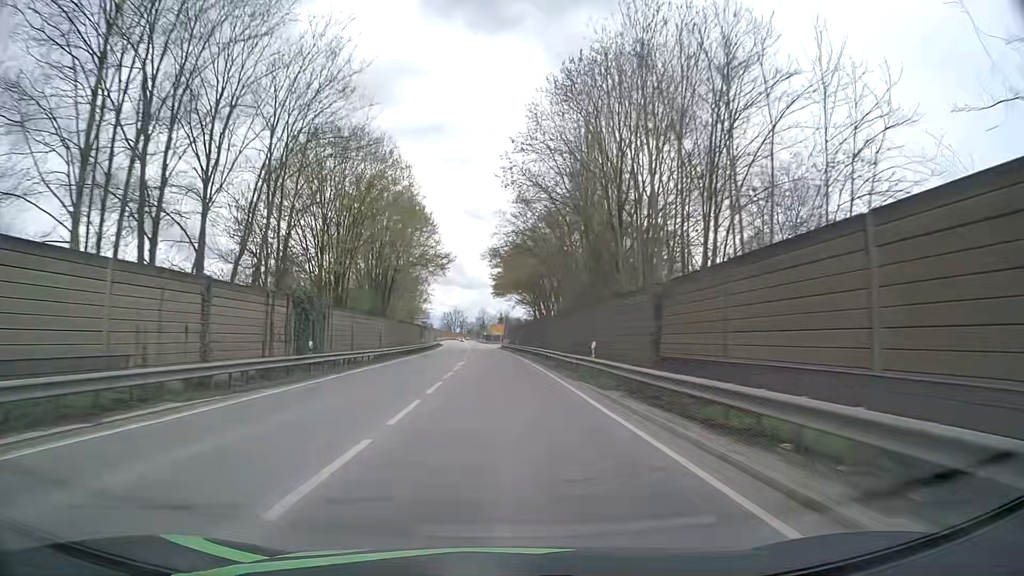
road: primary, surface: asphalt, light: Day
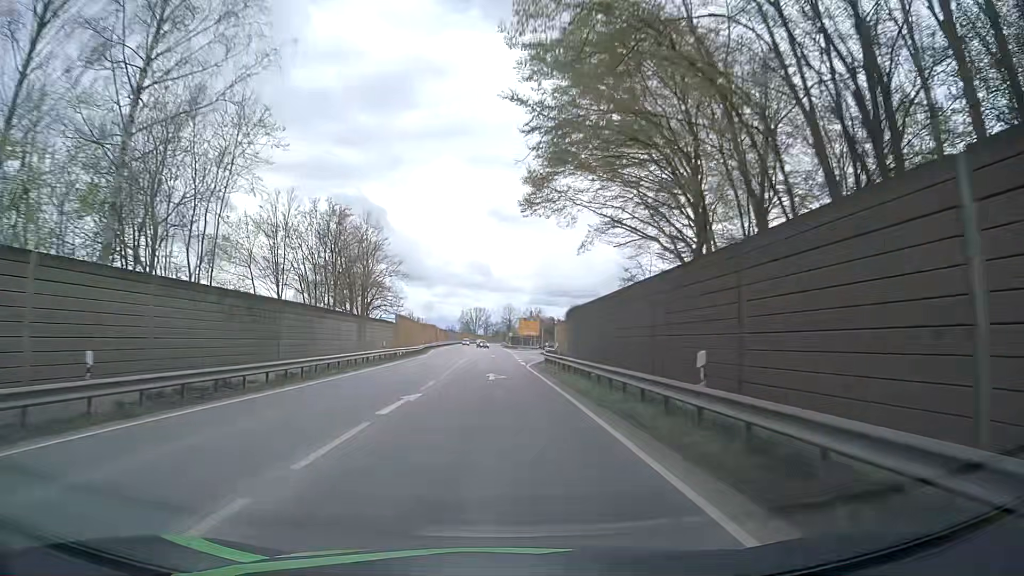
(-1.3, +62.9) m; -3°
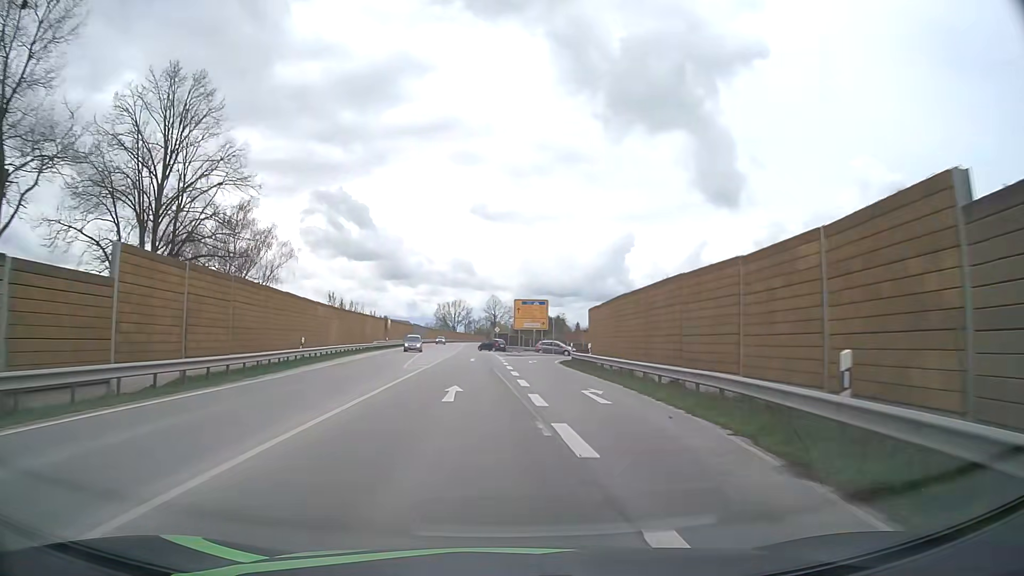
(-0.1, +44.4) m; +1°
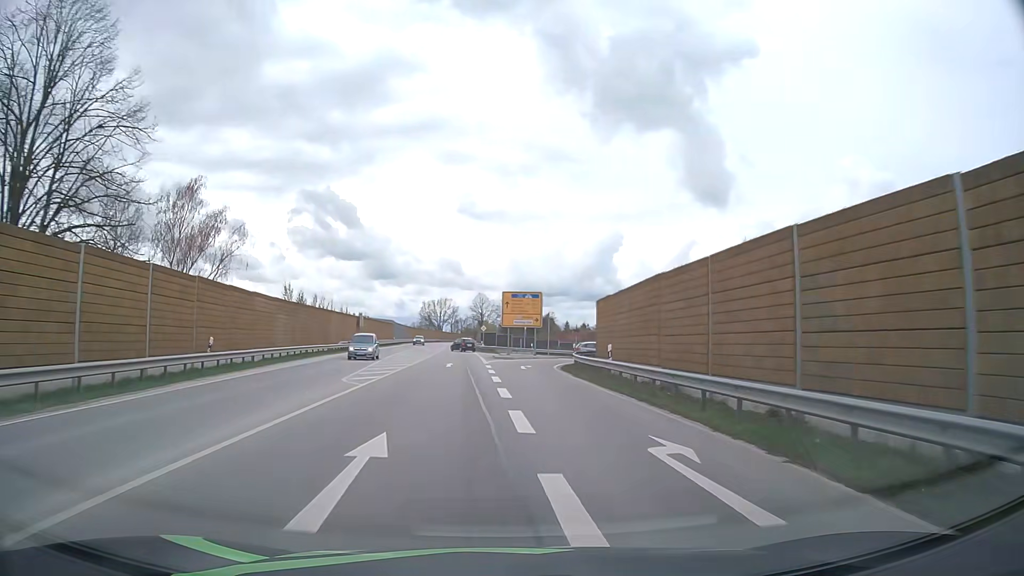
(+0.1, +9.7) m; +1°
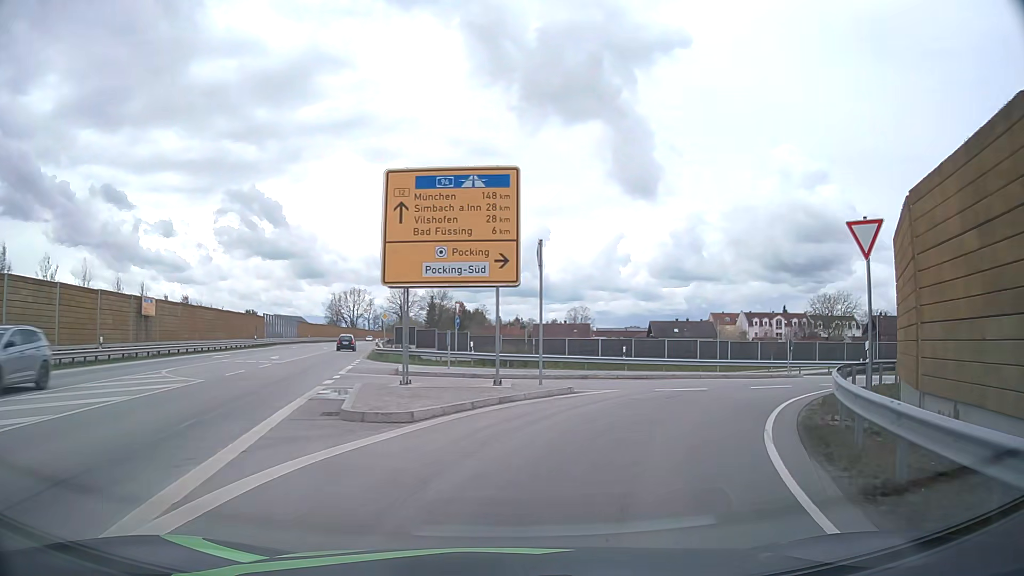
(+0.7, +37.7) m; +5°
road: unclassified
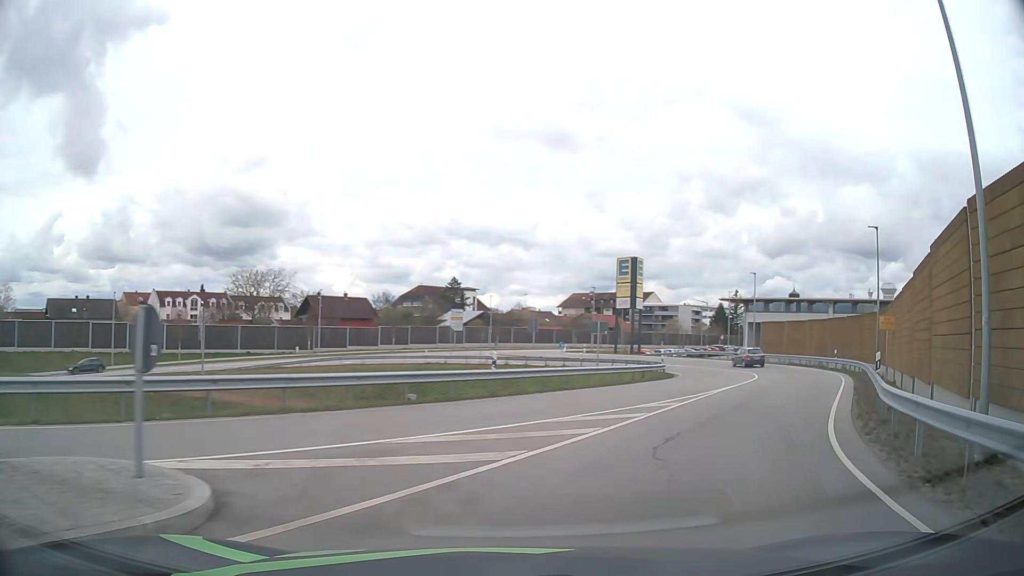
(+9.0, +22.1) m; +49°
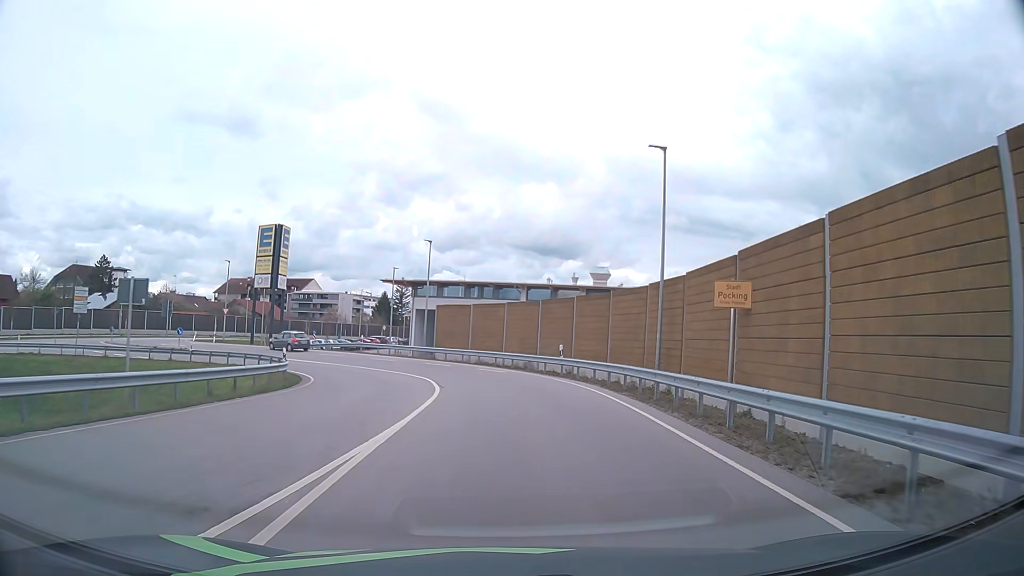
(+4.6, +15.3) m; +30°
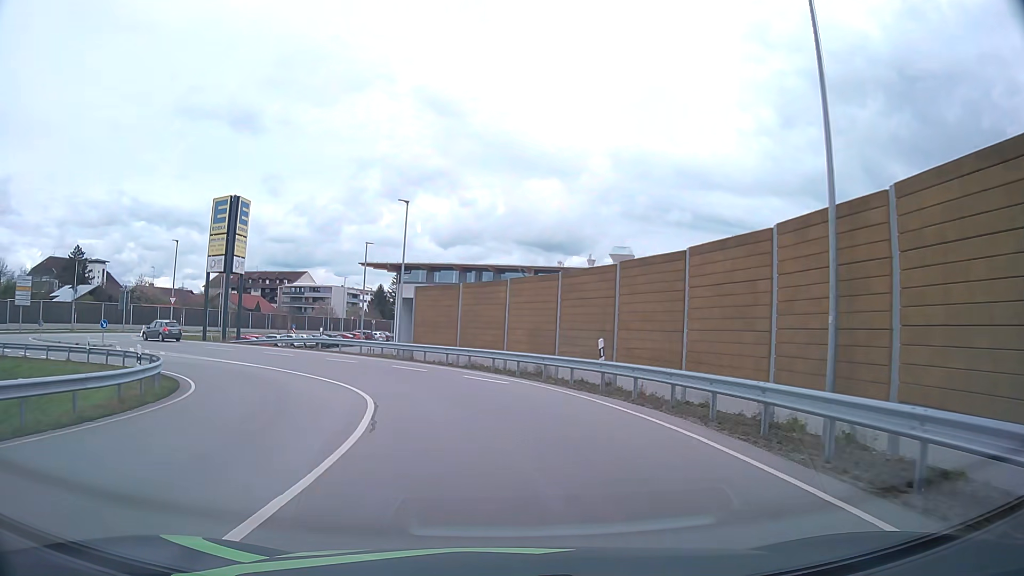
(+0.2, +12.0) m; 0°
(0, +10) (-2, +20) (-7, +29) (-14, +36) (-23, +41) (-32, +45) (-41, +45) (-48, +38) (-52, +29) (-55, +19) m
